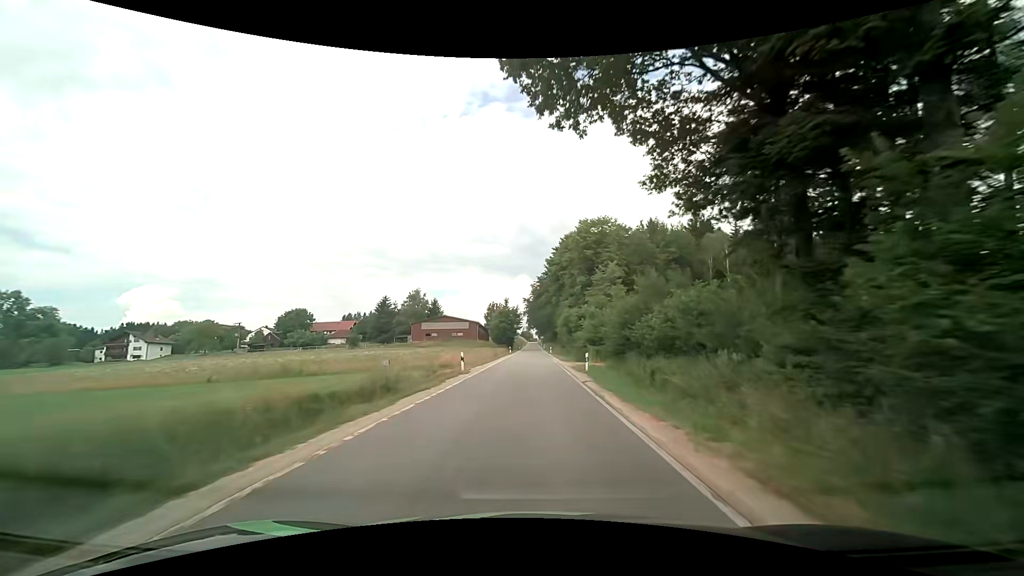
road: tertiary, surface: asphalt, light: Day
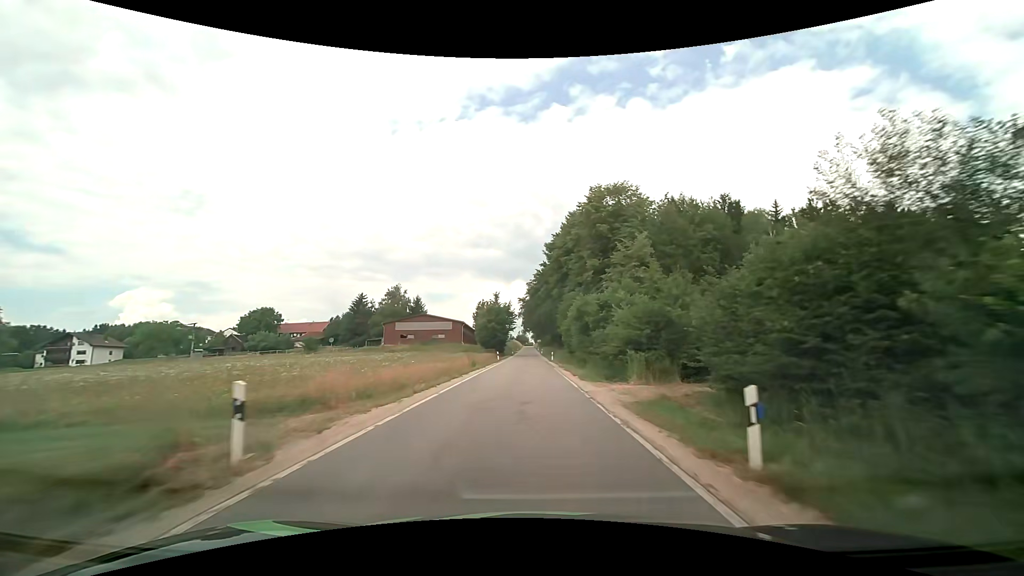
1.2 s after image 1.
(0.0, +18.9) m; +1°
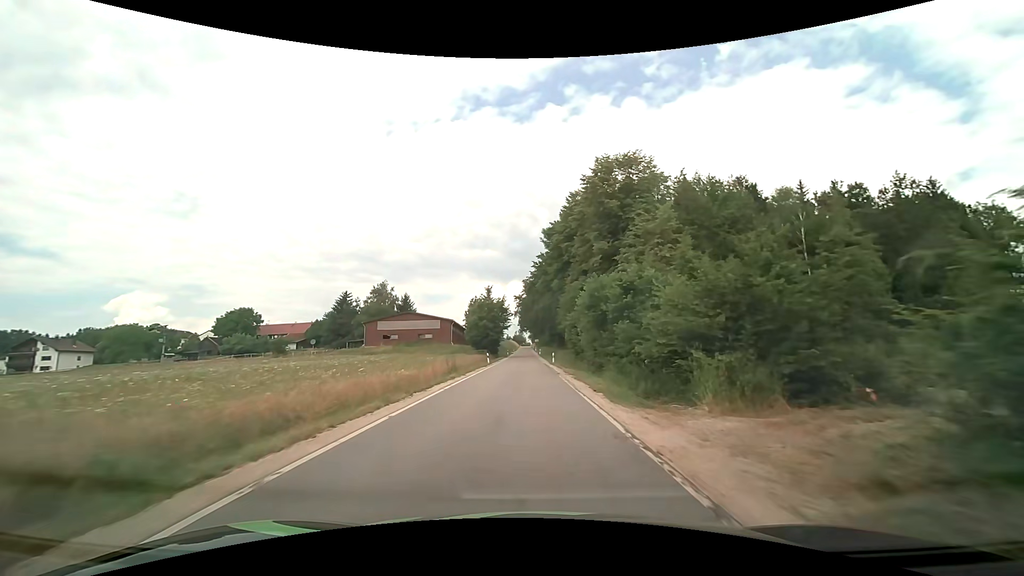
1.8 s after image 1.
(0.0, +9.5) m; 0°
